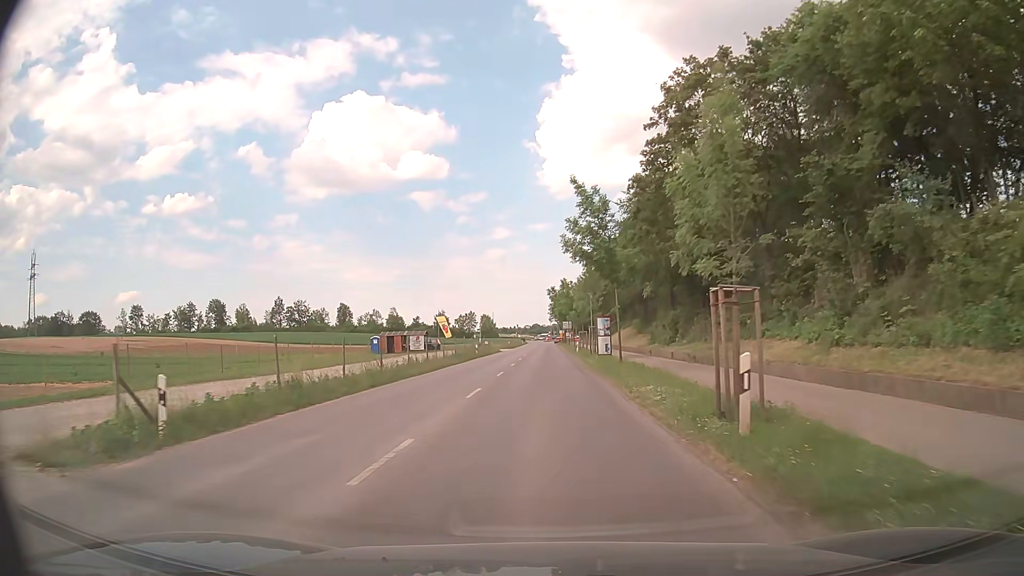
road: tertiary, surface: asphalt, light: Day
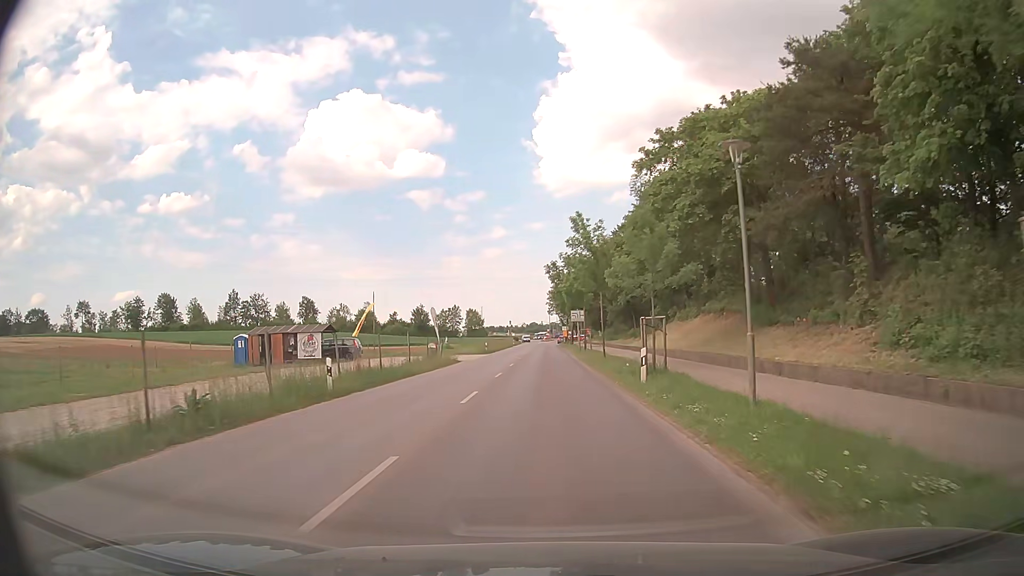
(-0.6, +37.2) m; -1°
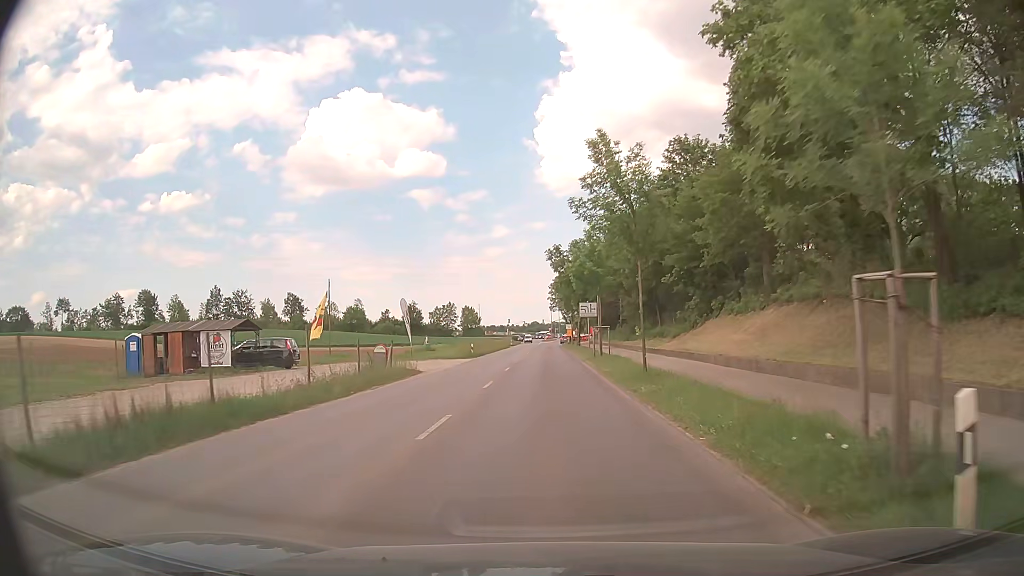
(0.0, +13.6) m; 0°
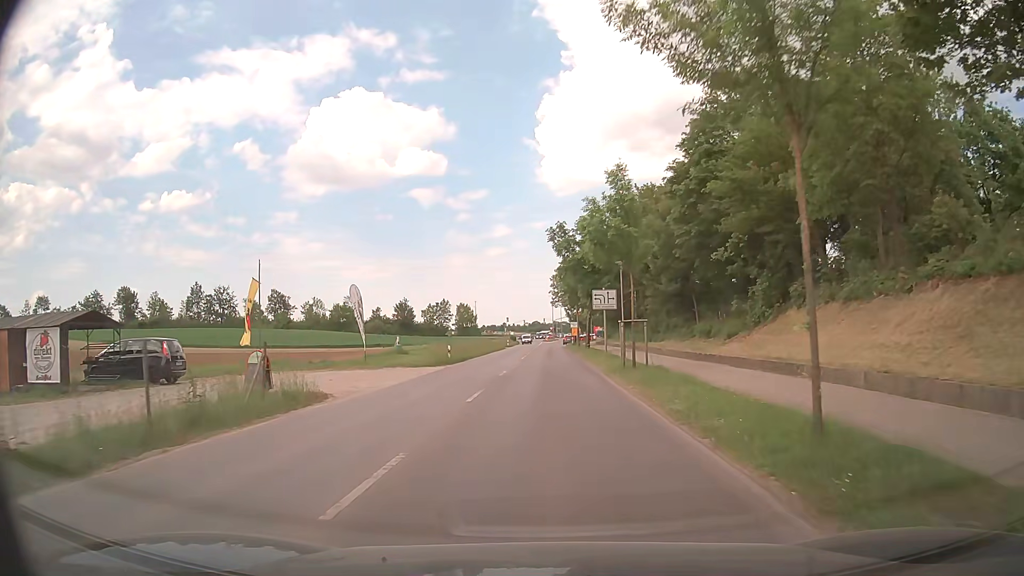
(0.0, +13.0) m; 0°
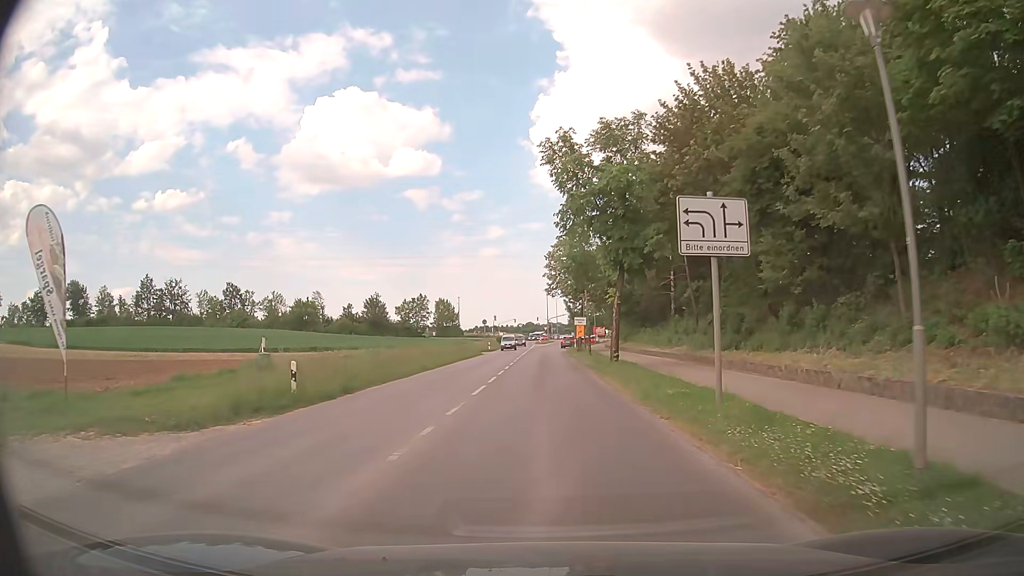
(+0.1, +24.3) m; +1°
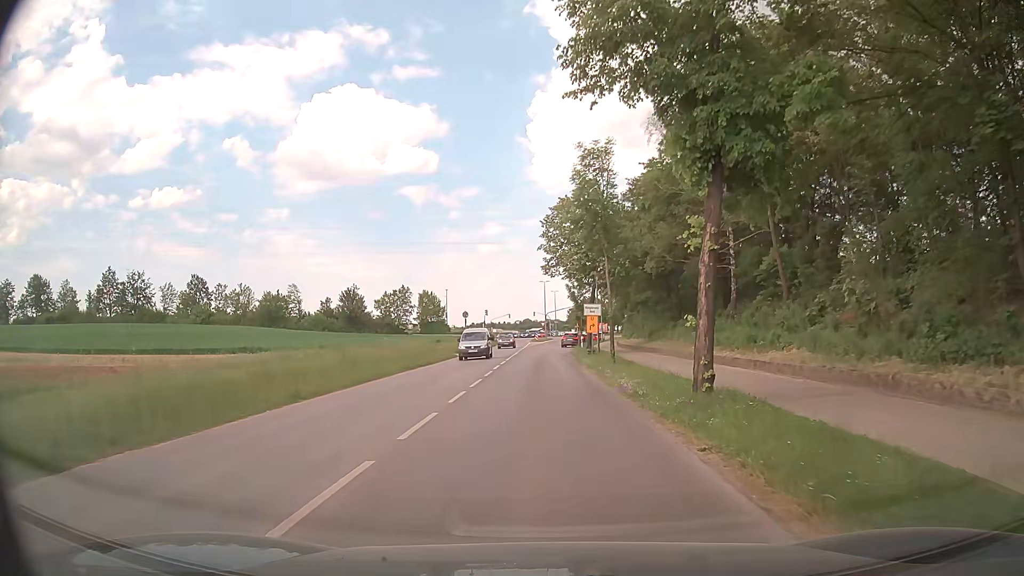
(0.0, +16.5) m; 0°
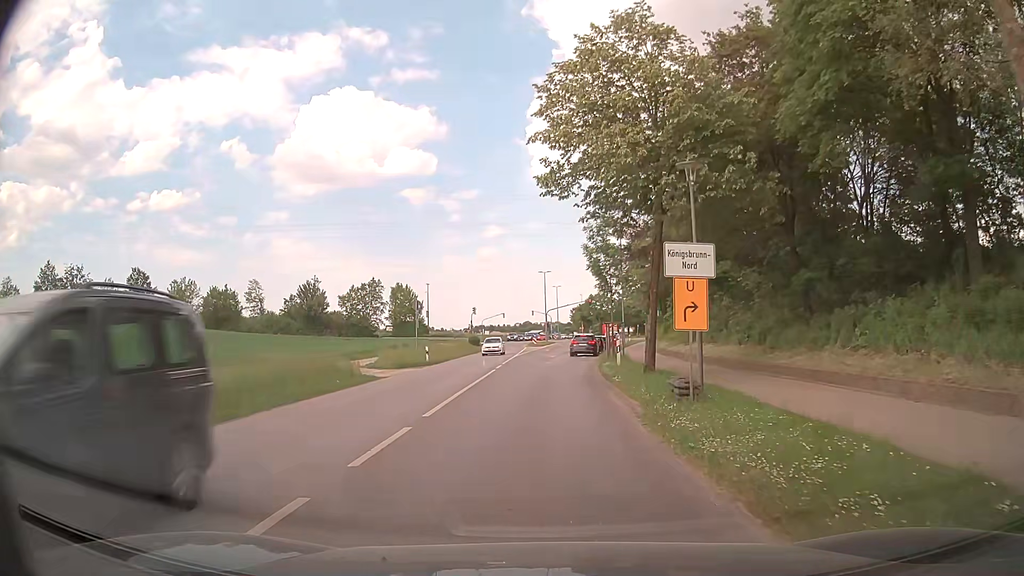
(-0.1, +24.0) m; -1°
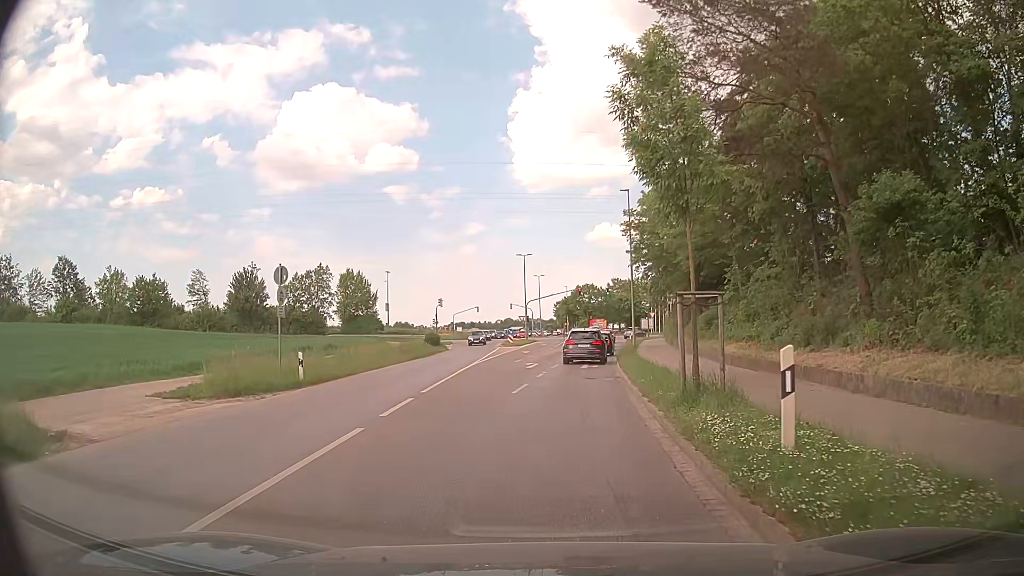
(+0.5, +18.3) m; +3°
(0, +10) (+1, +20) (+1, +30) (+2, +40) (+3, +50) (+4, +60) (+5, +70) (+7, +80) (+11, +88) (+20, +93) m
